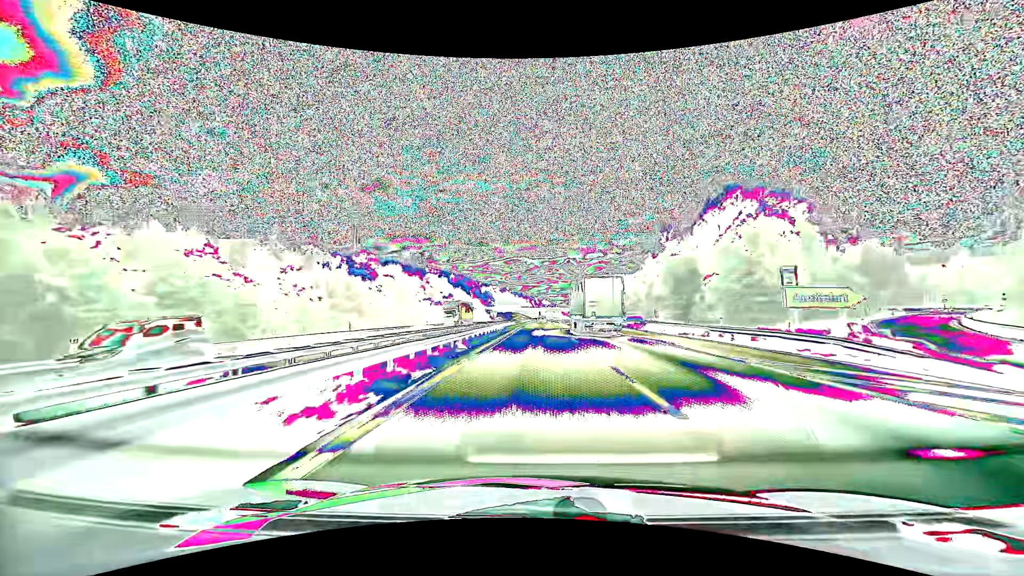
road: motorway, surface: asphalt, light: Day
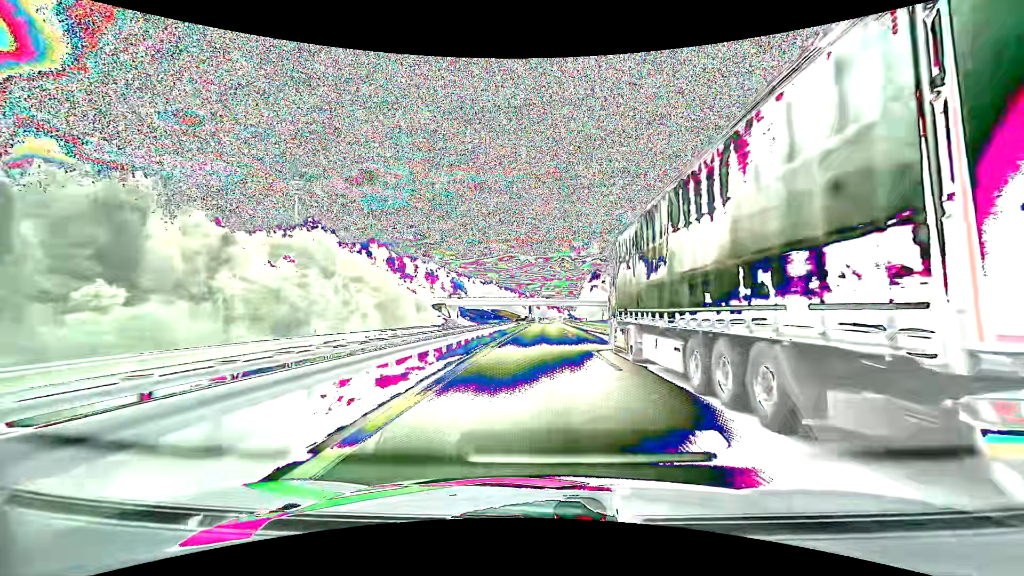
(+0.8, +102.4) m; +1°
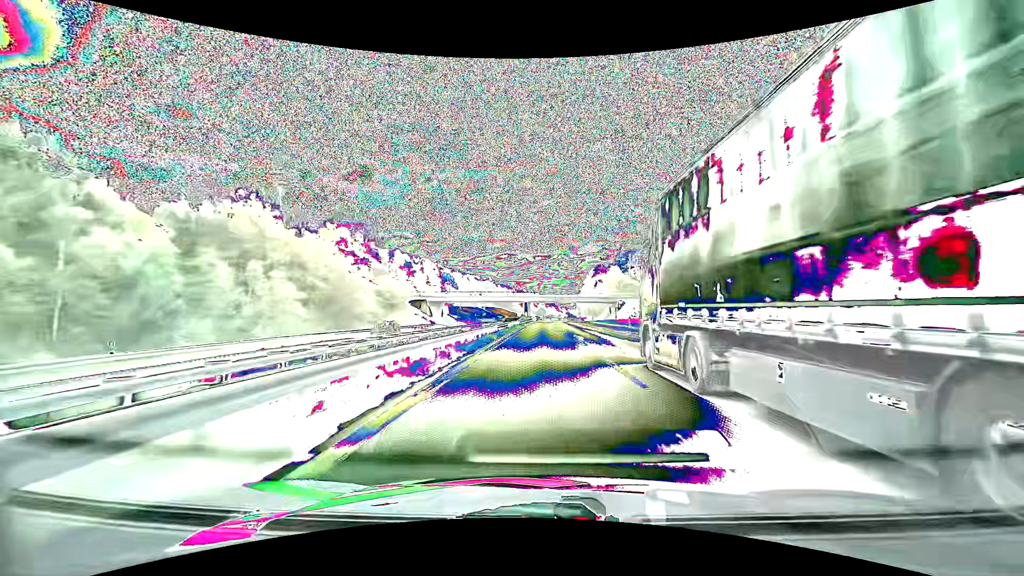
(+0.1, +20.4) m; 0°
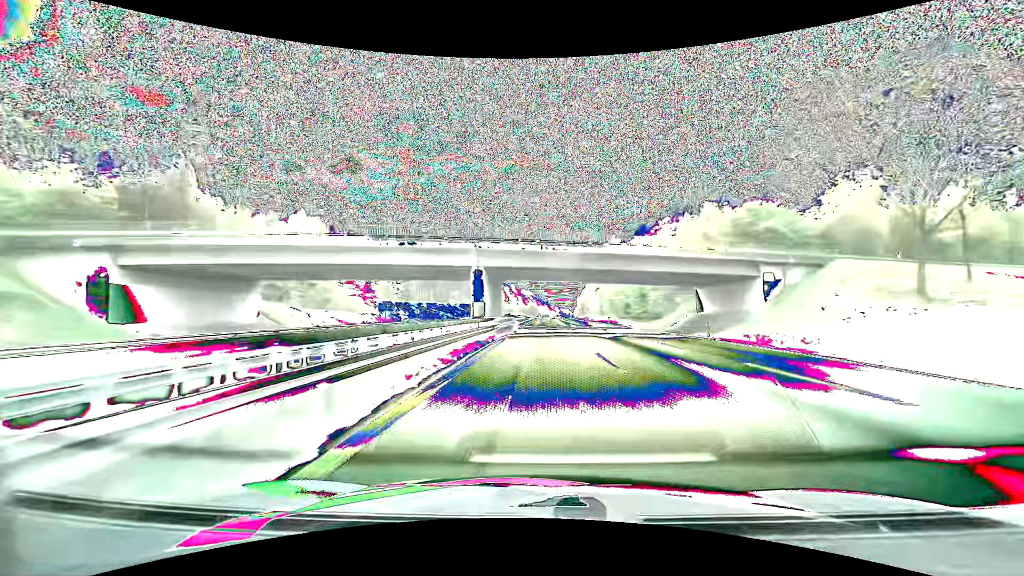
(+0.6, +80.8) m; +1°
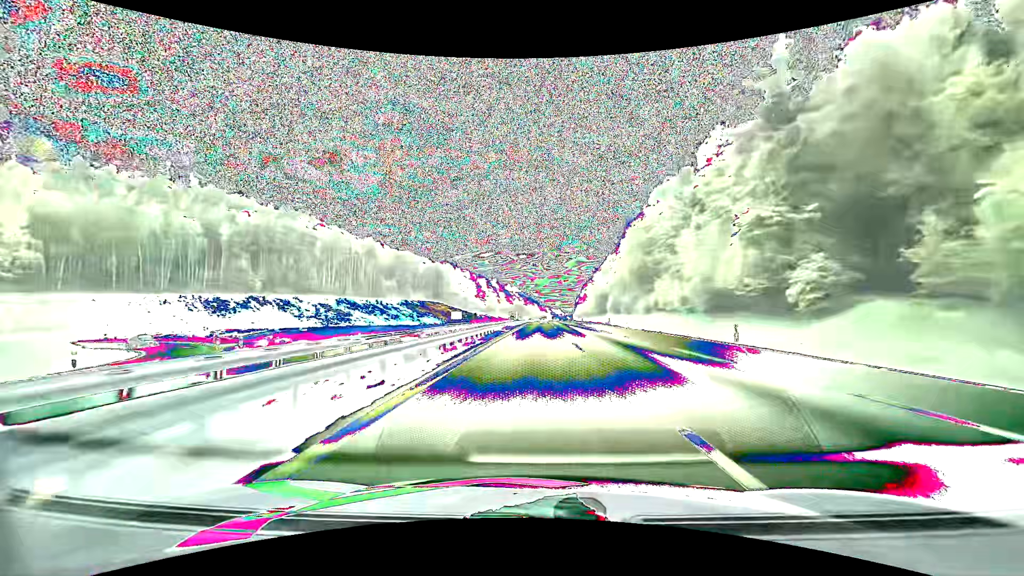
(+1.0, +101.6) m; +1°
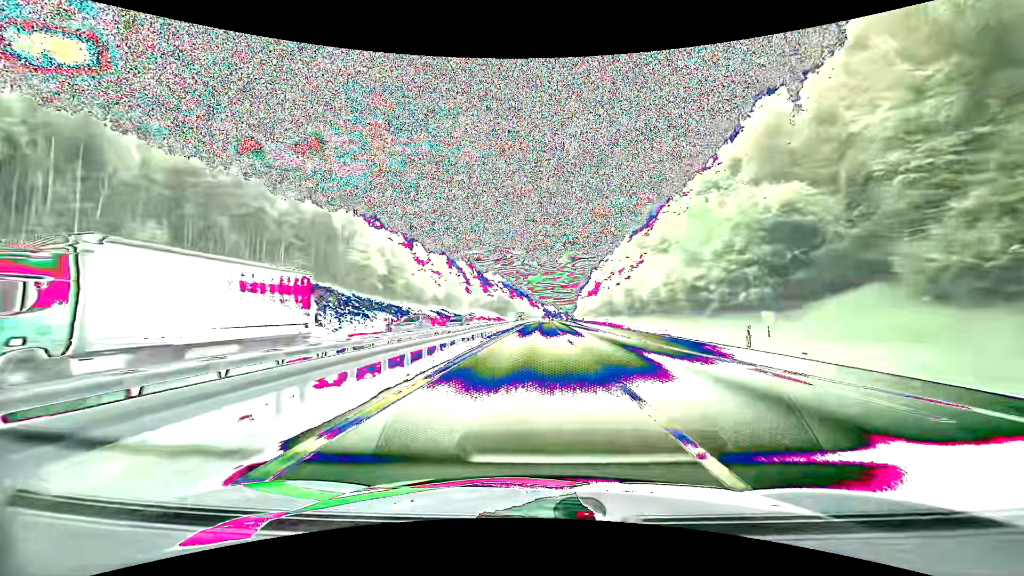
(+0.7, +104.1) m; +1°
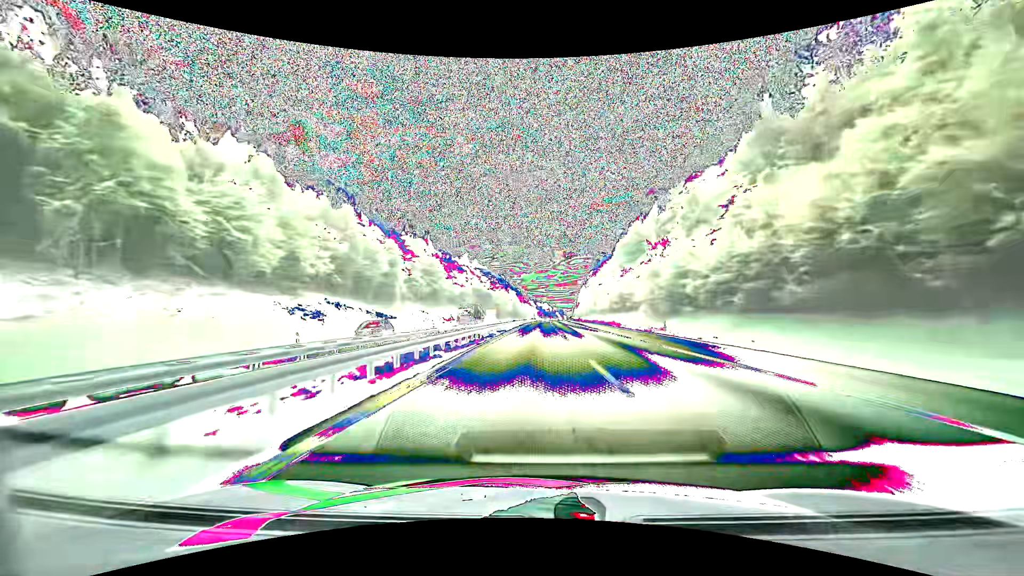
(+0.6, +85.0) m; +1°
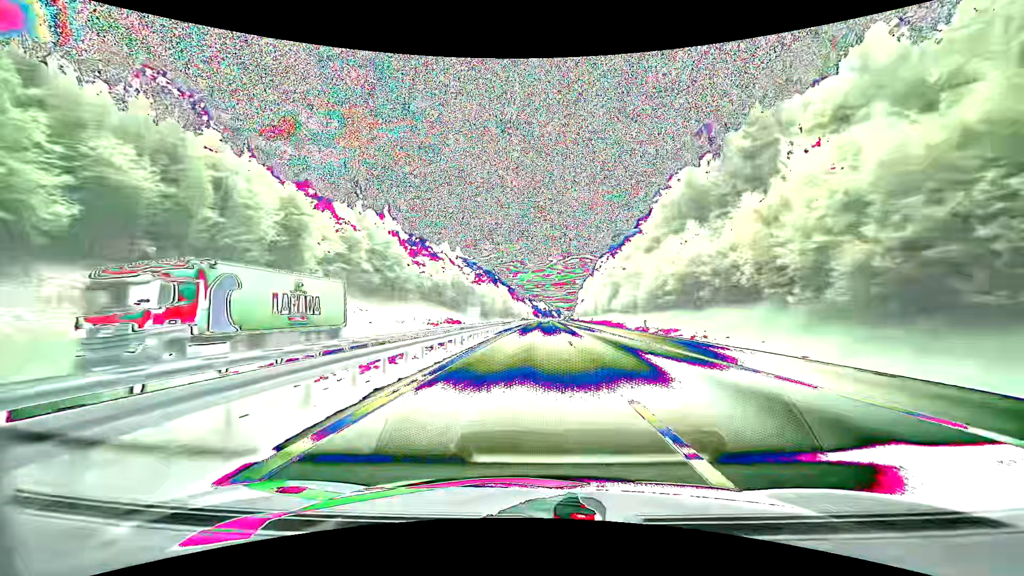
(+0.2, +43.1) m; 0°
(0, +10) (0, +20) (0, +30) (0, +40) (0, +50) (0, +60) (0, +70) (0, +80) (+1, +90) (+1, +100) m
